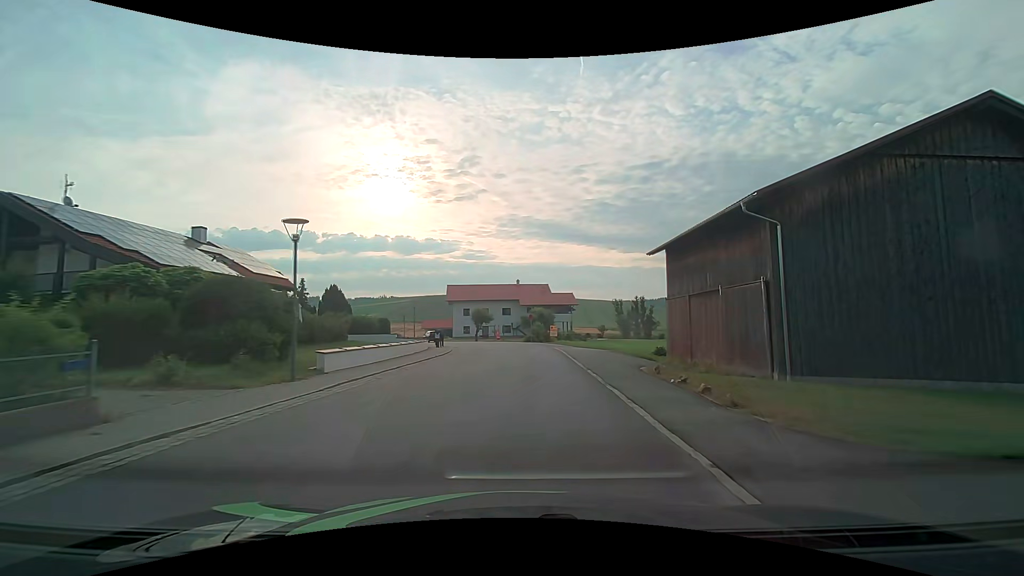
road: secondary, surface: asphalt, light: Day
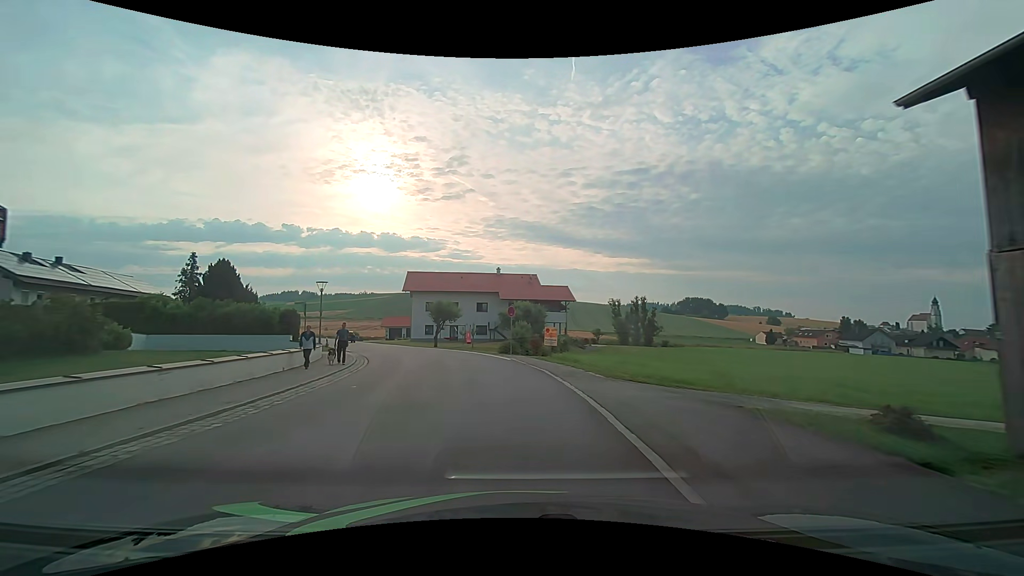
(+0.5, +20.0) m; +1°
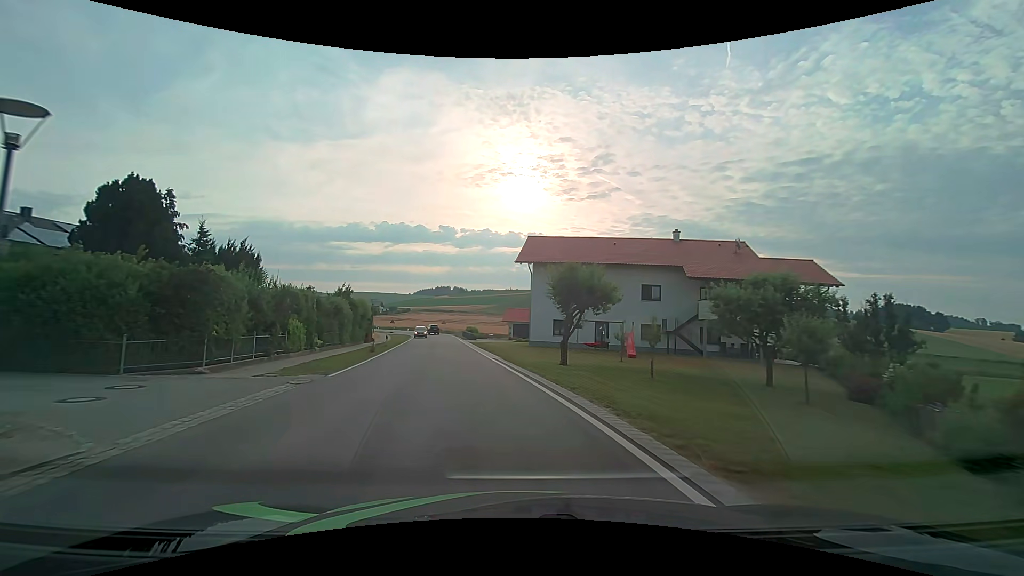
(-3.0, +27.1) m; -16°
(-1, +10) (-2, +20) (-3, +30) (-5, +40) (-6, +50) (-8, +59) (-10, +69) (-12, +79) (-15, +88) (-20, +97) m
